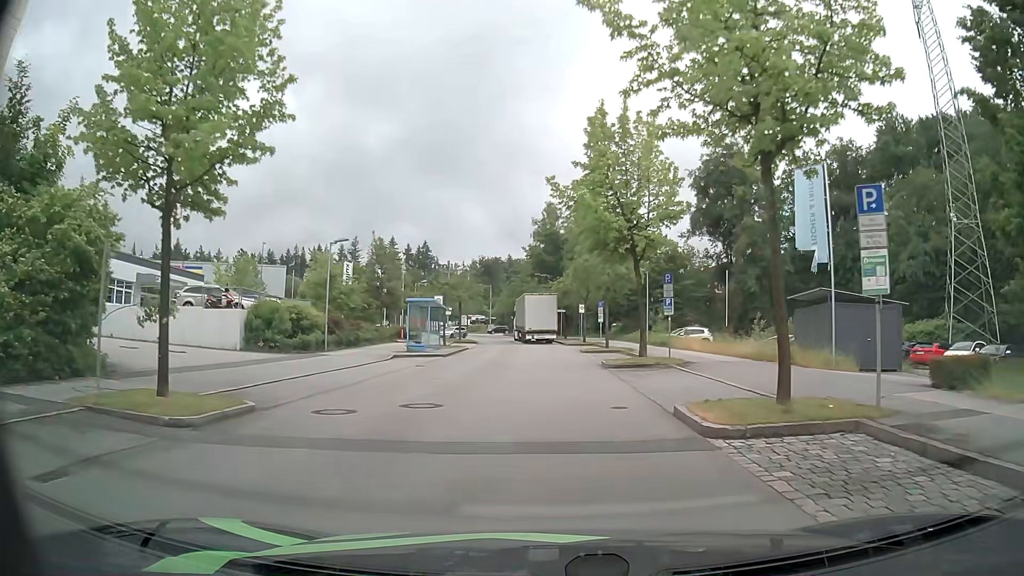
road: residential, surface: asphalt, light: Day
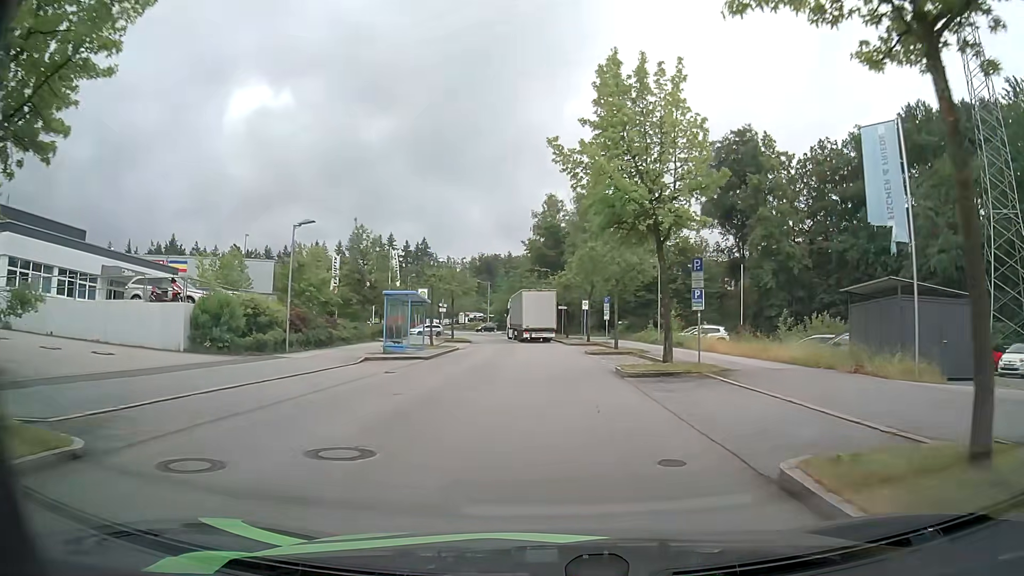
(0.0, +4.8) m; 0°
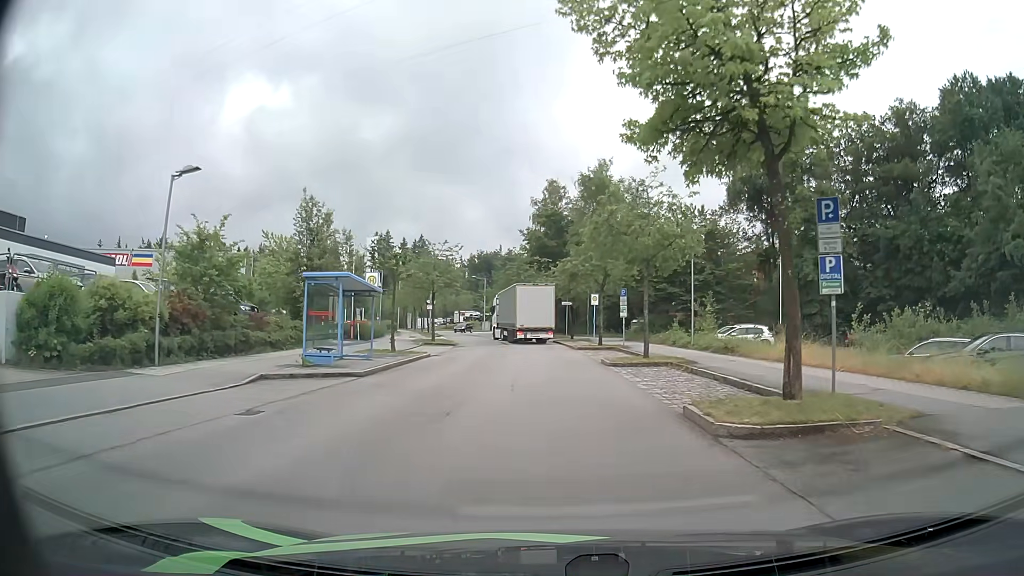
(0.0, +9.6) m; 0°
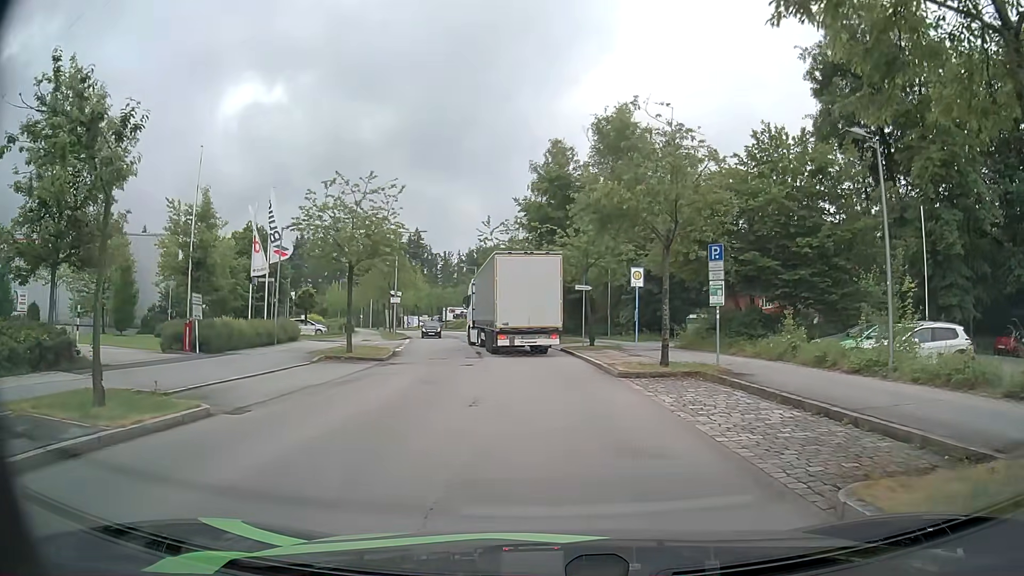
(-0.2, +19.1) m; 0°
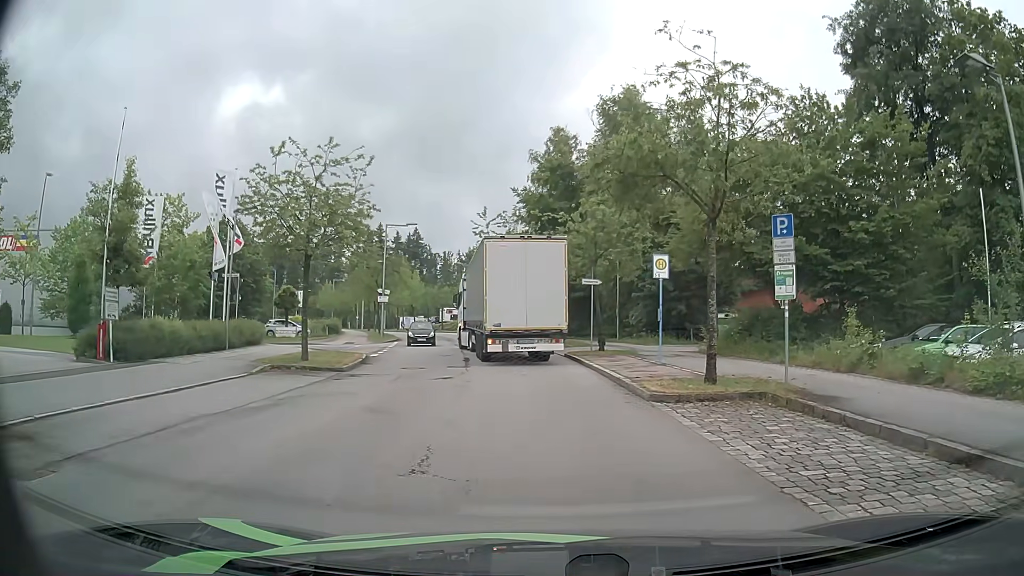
(0.0, +4.7) m; 0°
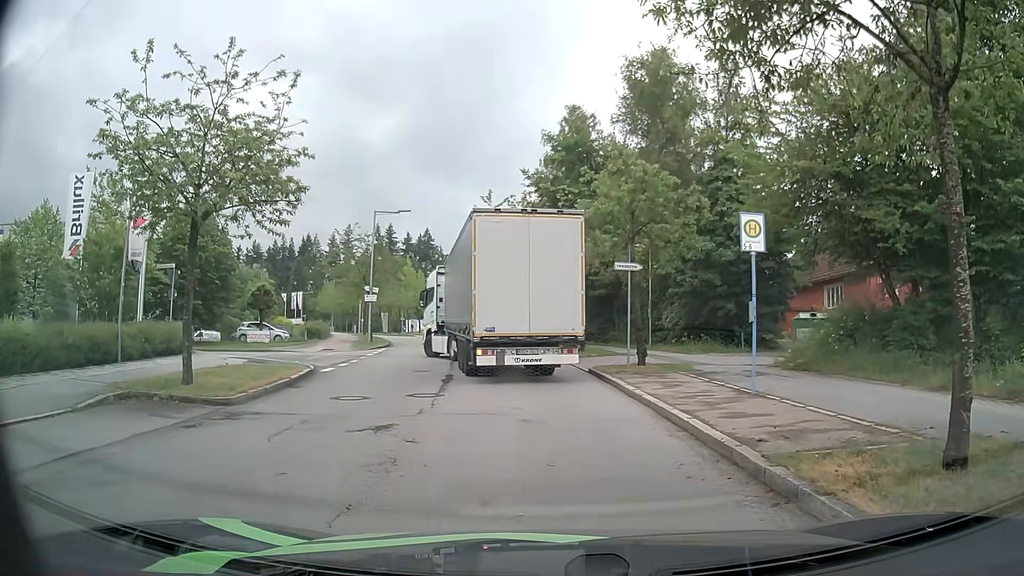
(-0.1, +7.7) m; -2°
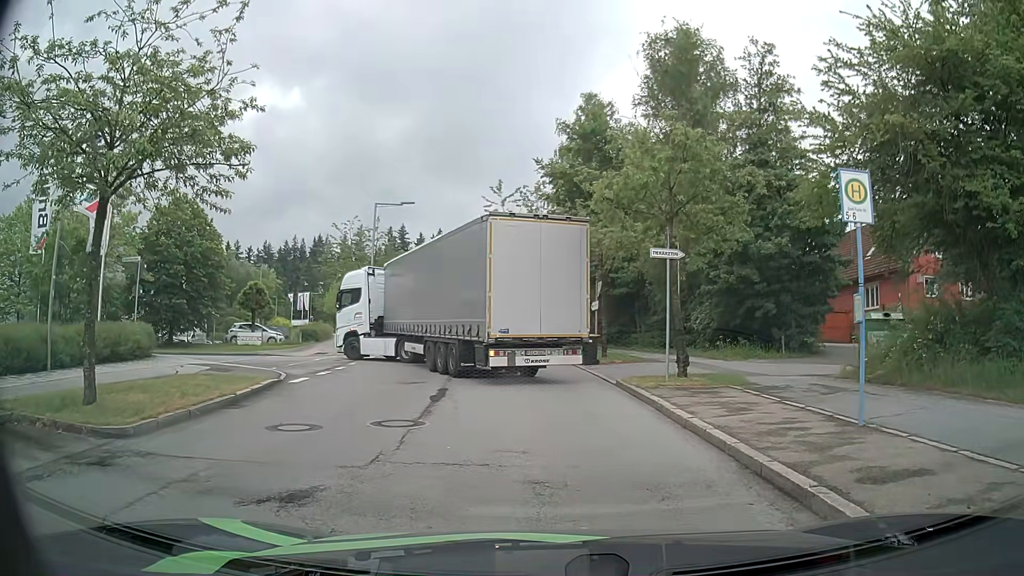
(0.0, +3.7) m; -1°
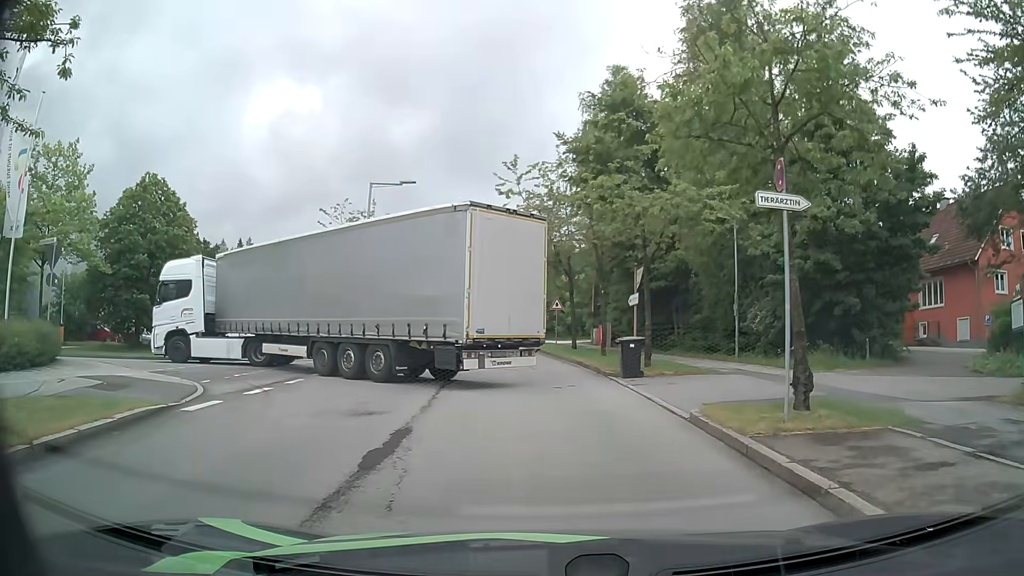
(-0.1, +6.3) m; -2°
(0, +10) (-1, +20) (-2, +30) (-3, +40) (-4, +50) (-6, +60) (-8, +69) (-11, +79) (-15, +88) (-18, +98) m
